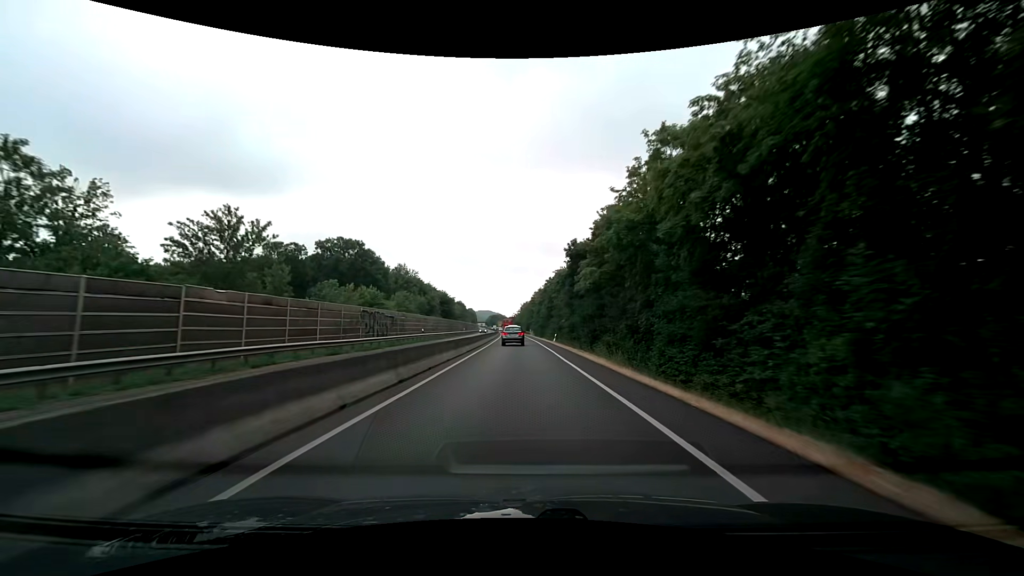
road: trunk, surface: asphalt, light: Day
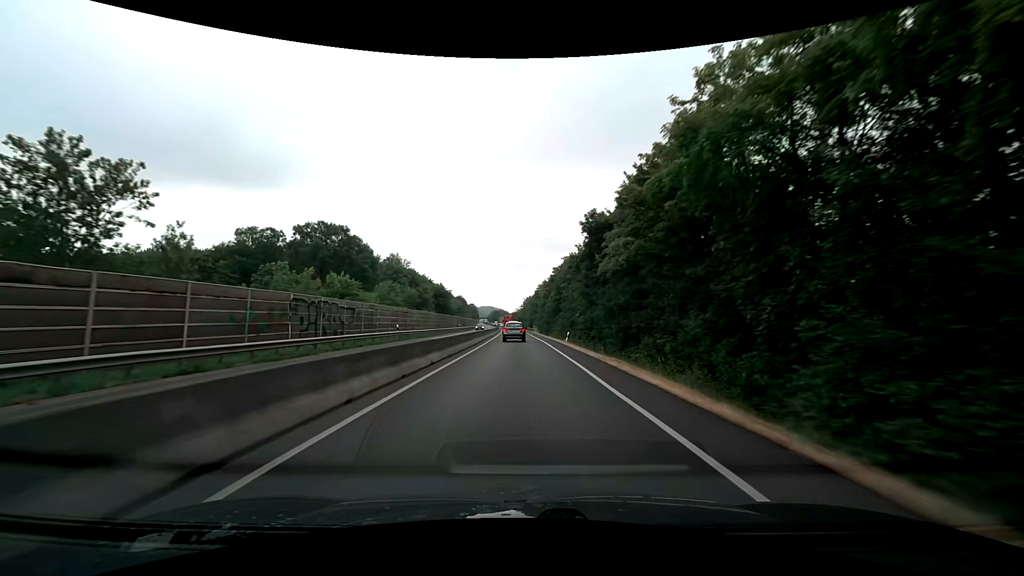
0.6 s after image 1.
(0.0, +11.9) m; 0°
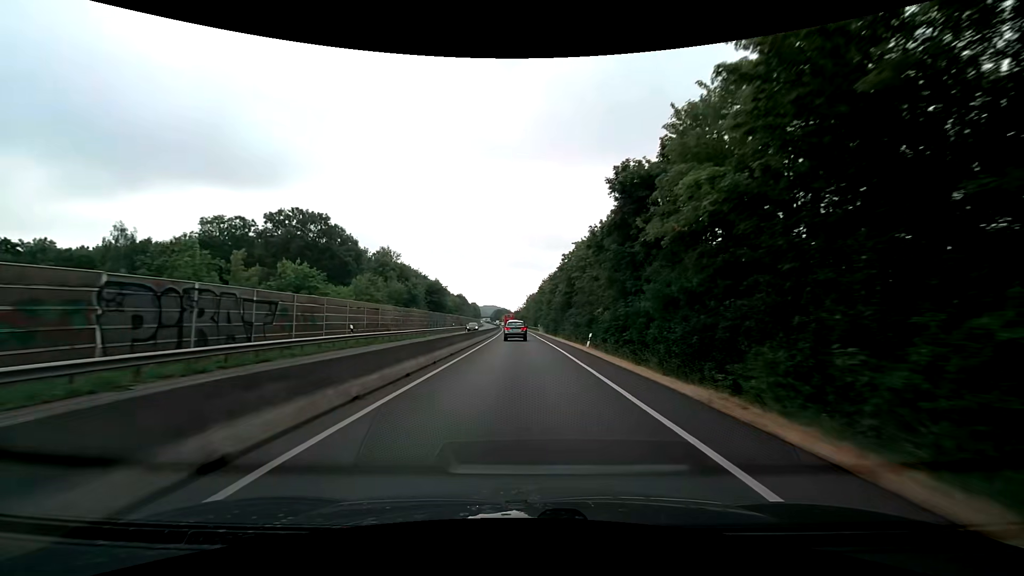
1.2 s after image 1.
(0.0, +11.8) m; 0°
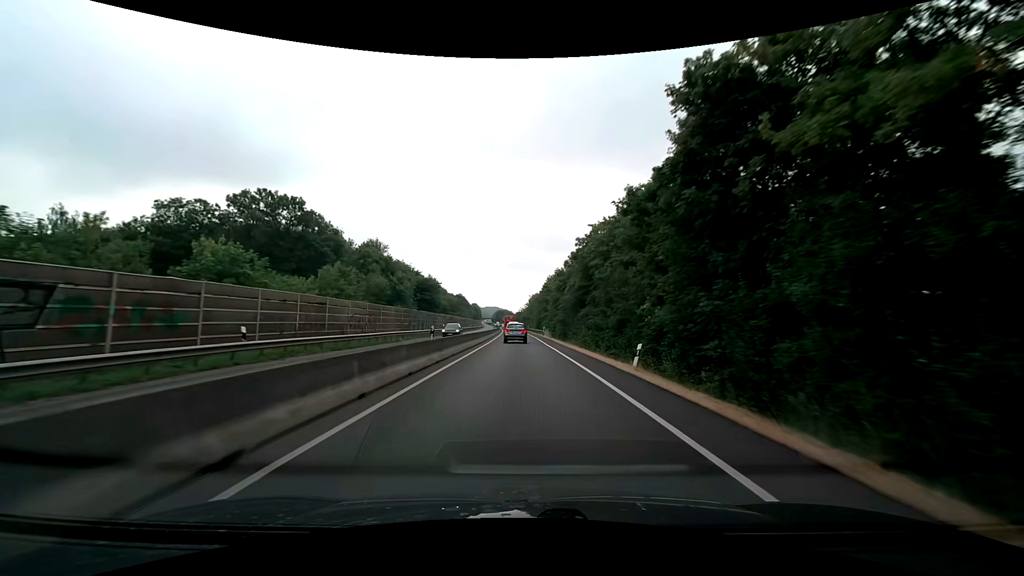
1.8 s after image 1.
(-0.1, +11.8) m; 0°
(0, +10) (0, +20) (0, +30) (0, +40) (0, +50) (0, +60) (-1, +70) (-1, +80) (-1, +90) (-1, +100) m
